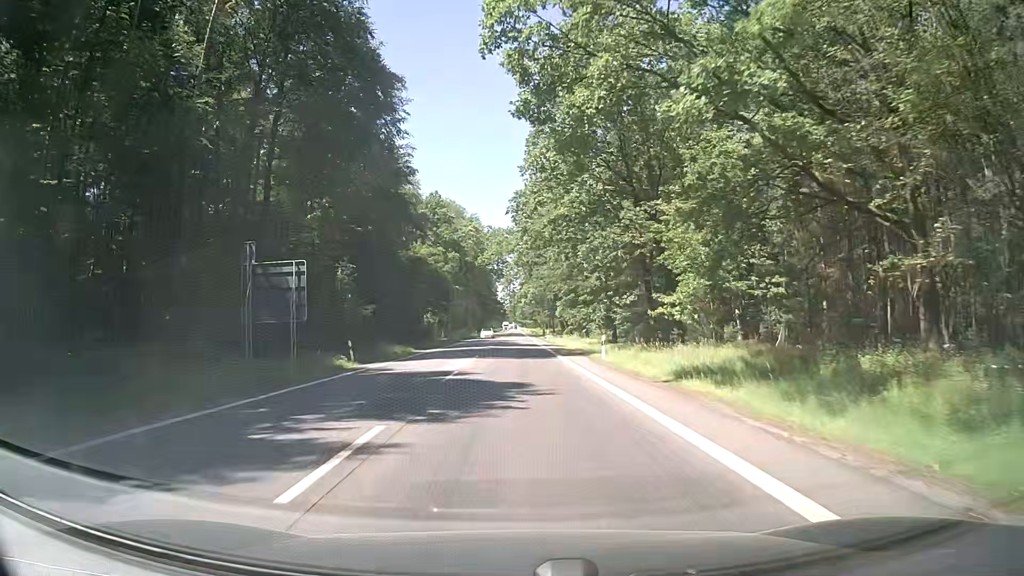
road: secondary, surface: asphalt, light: Day
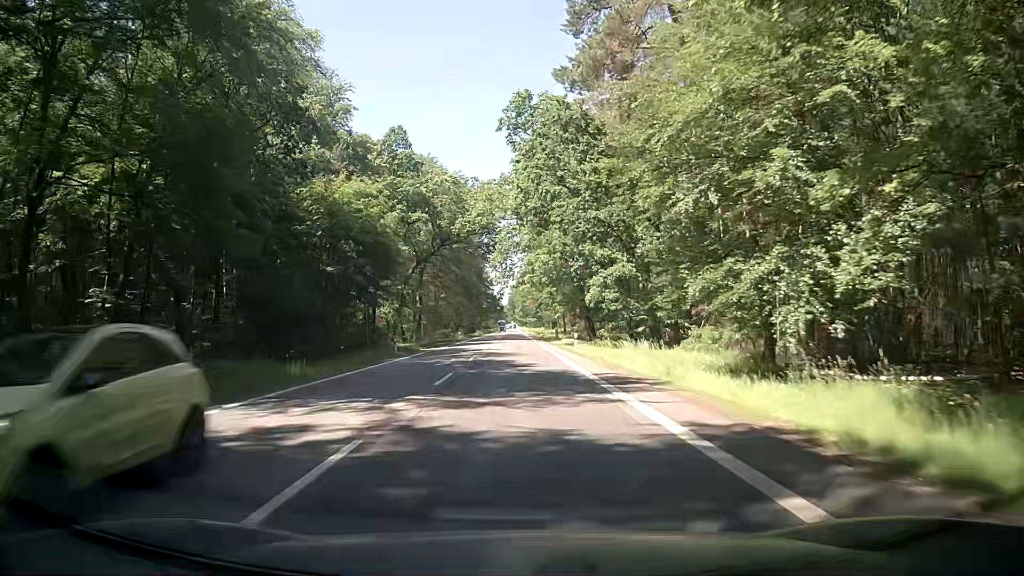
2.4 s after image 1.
(-0.5, +37.8) m; -1°
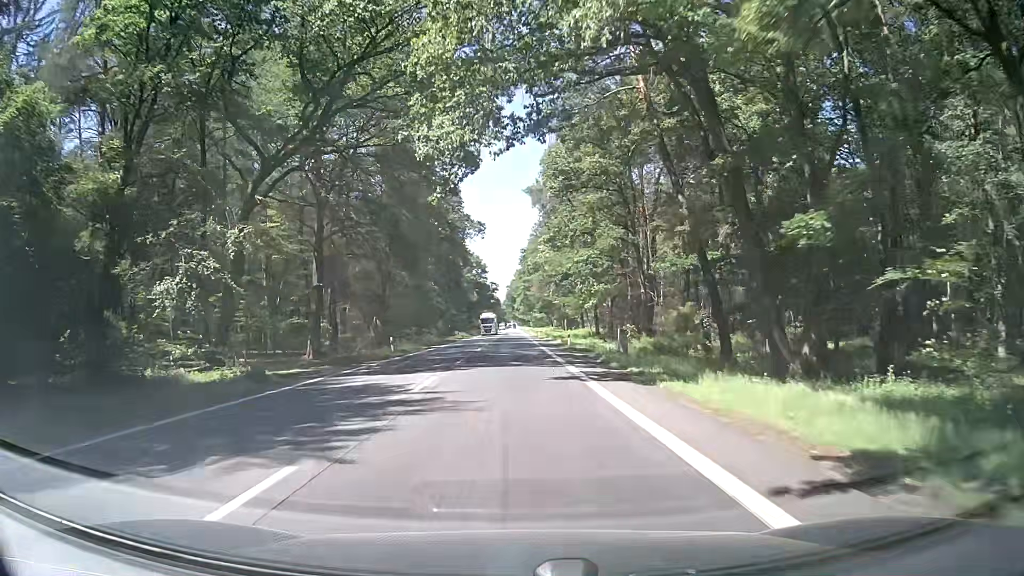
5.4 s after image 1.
(+0.6, +50.3) m; 0°
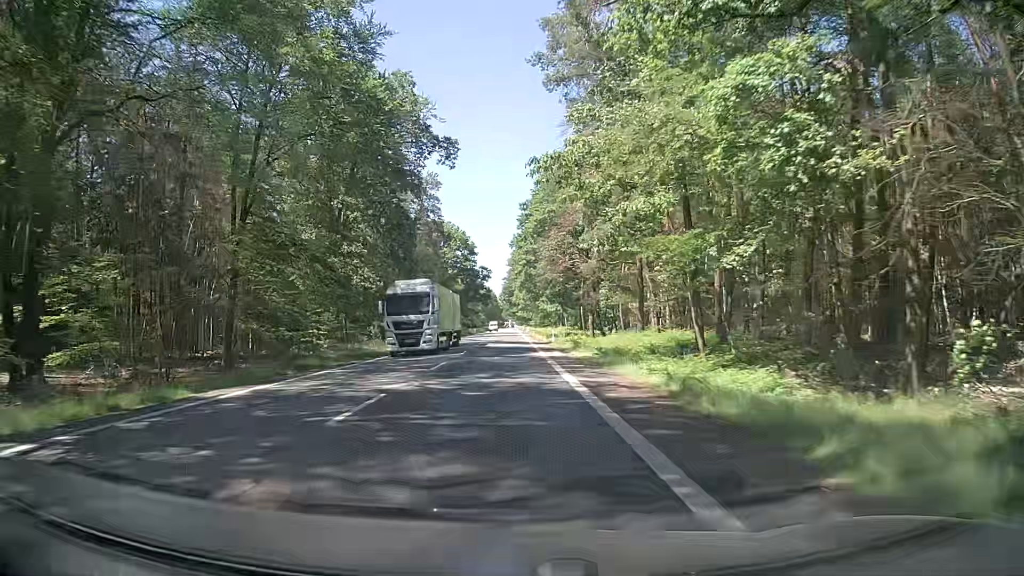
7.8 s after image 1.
(+0.3, +41.9) m; 0°
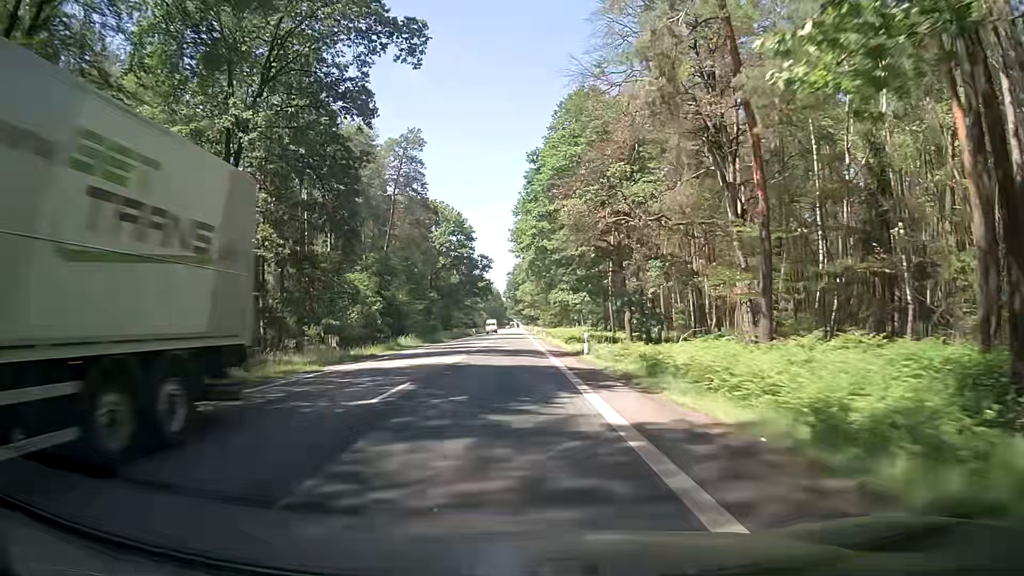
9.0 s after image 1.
(-0.1, +21.3) m; -1°
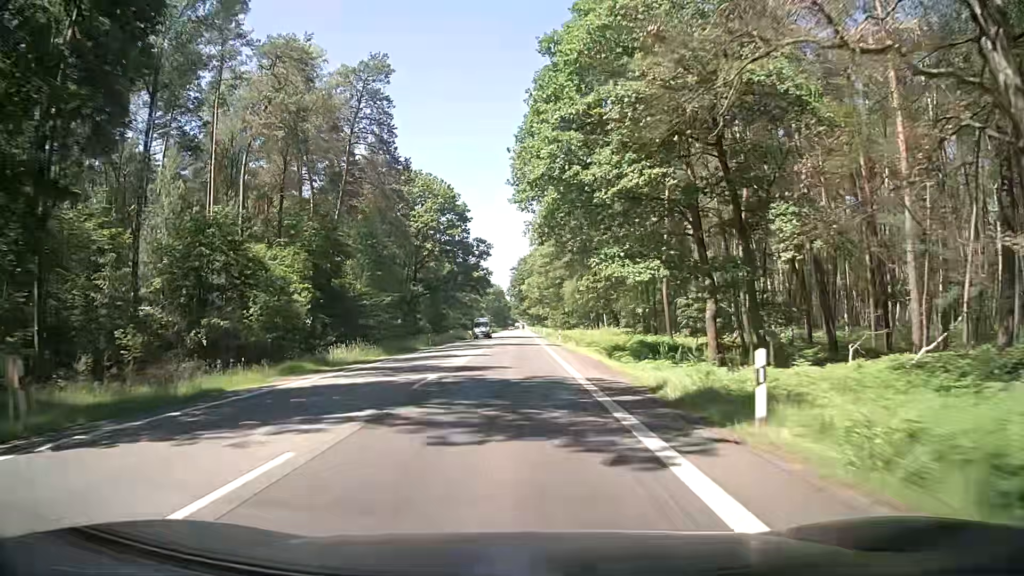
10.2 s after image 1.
(+0.1, +21.5) m; -1°
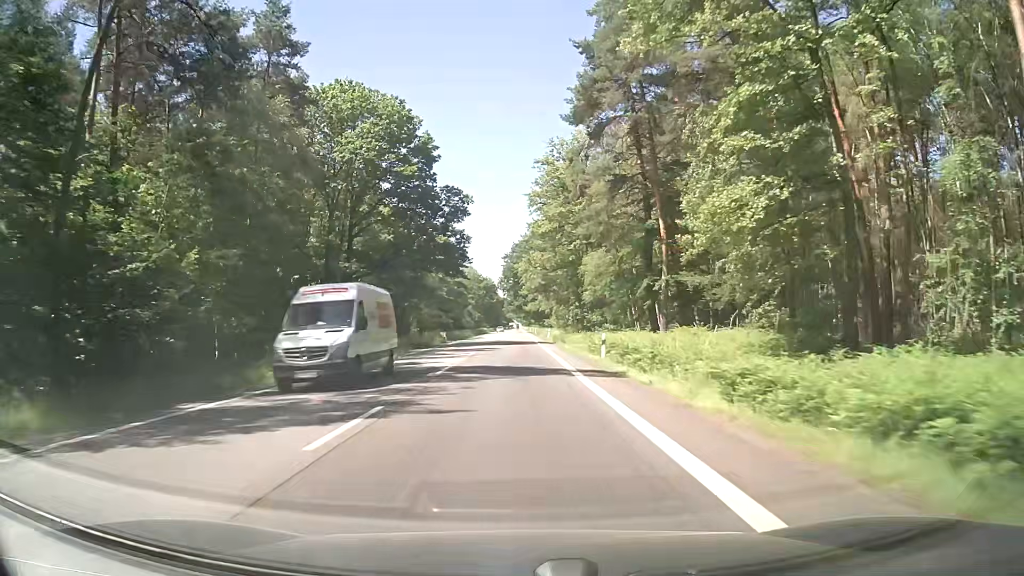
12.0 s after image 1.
(+0.3, +32.2) m; +1°
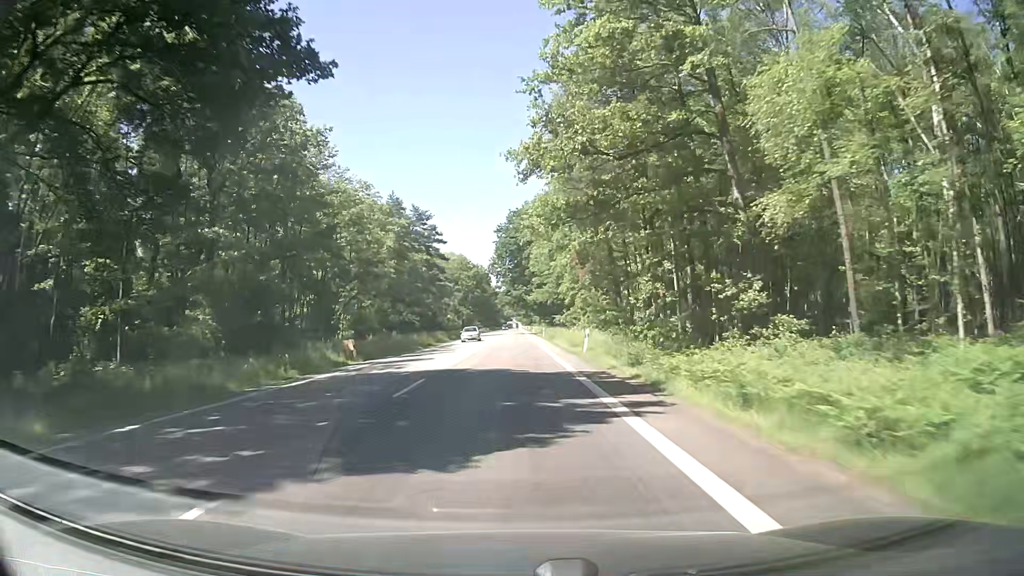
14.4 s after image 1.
(-0.3, +42.8) m; 0°
(0, +10) (0, +20) (0, +30) (0, +40) (0, +50) (0, +60) (0, +70) (0, +80) (0, +90) (0, +100) m
